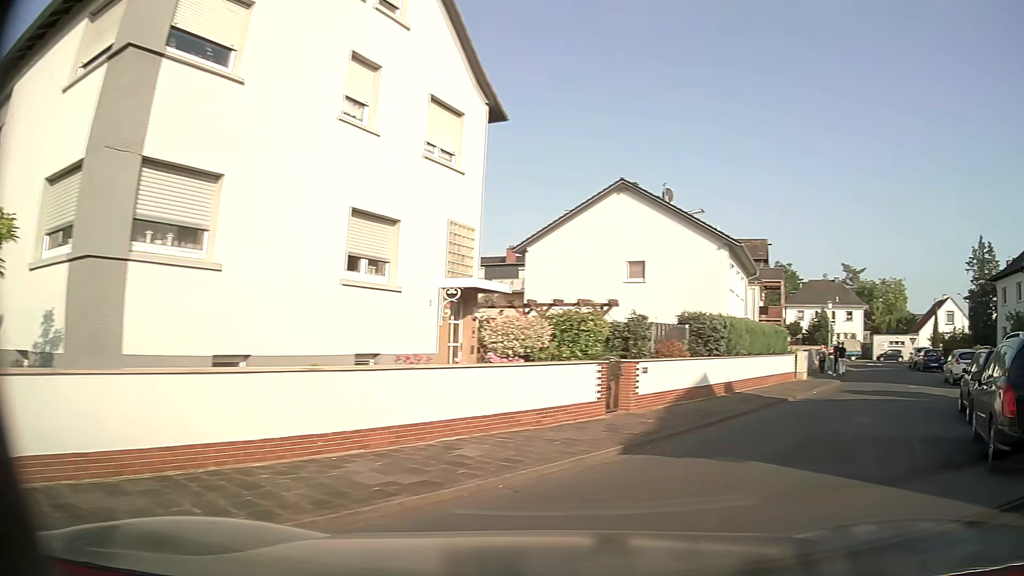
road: residential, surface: asphalt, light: Day
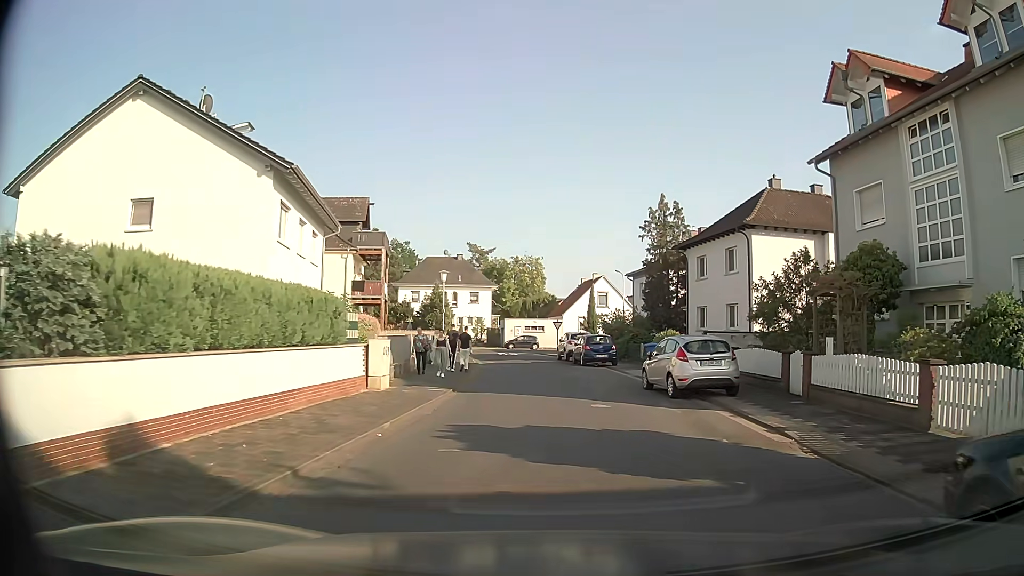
(+5.2, +12.2) m; +31°
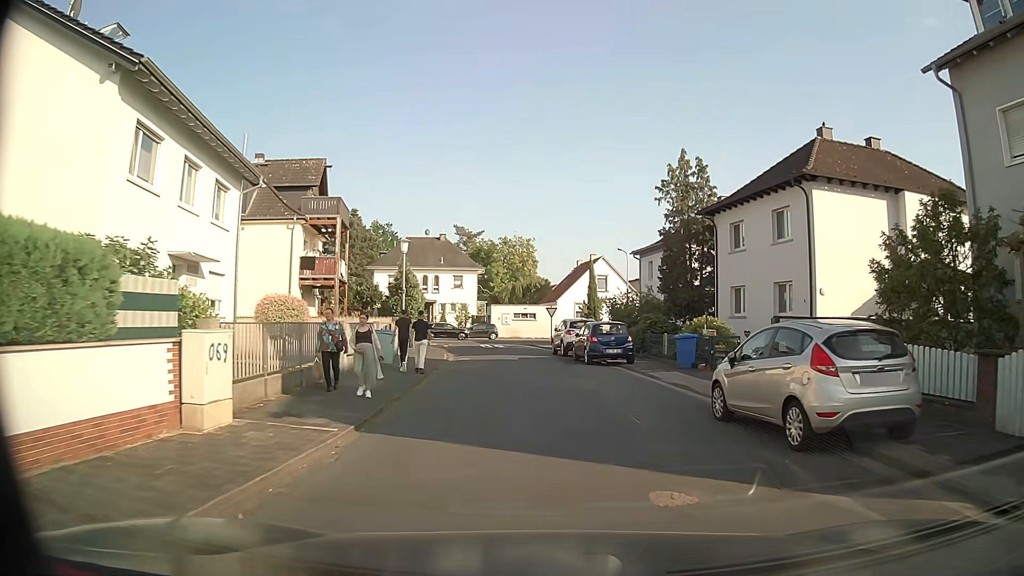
(0.0, +8.6) m; +1°
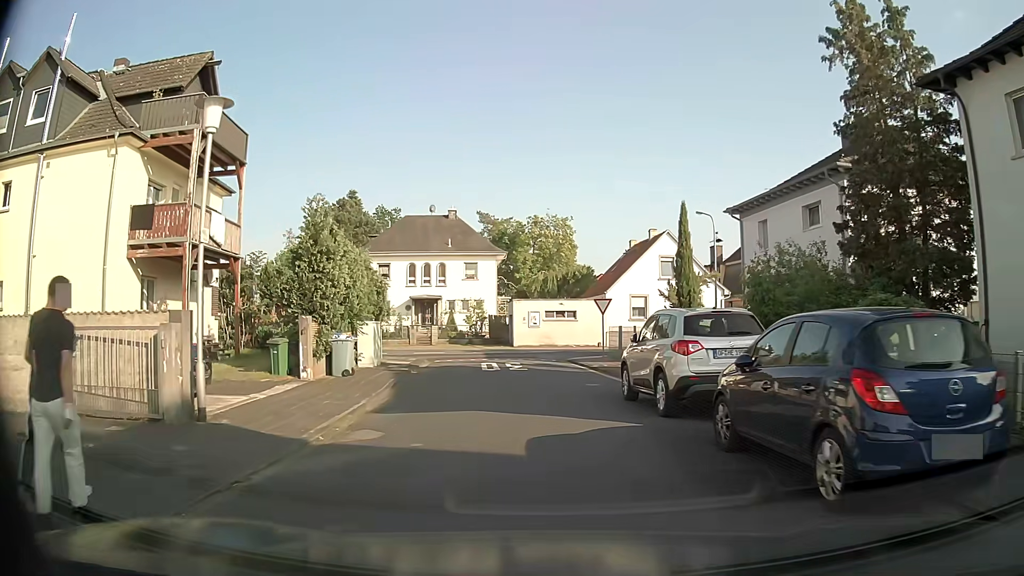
(-0.2, +18.7) m; -3°
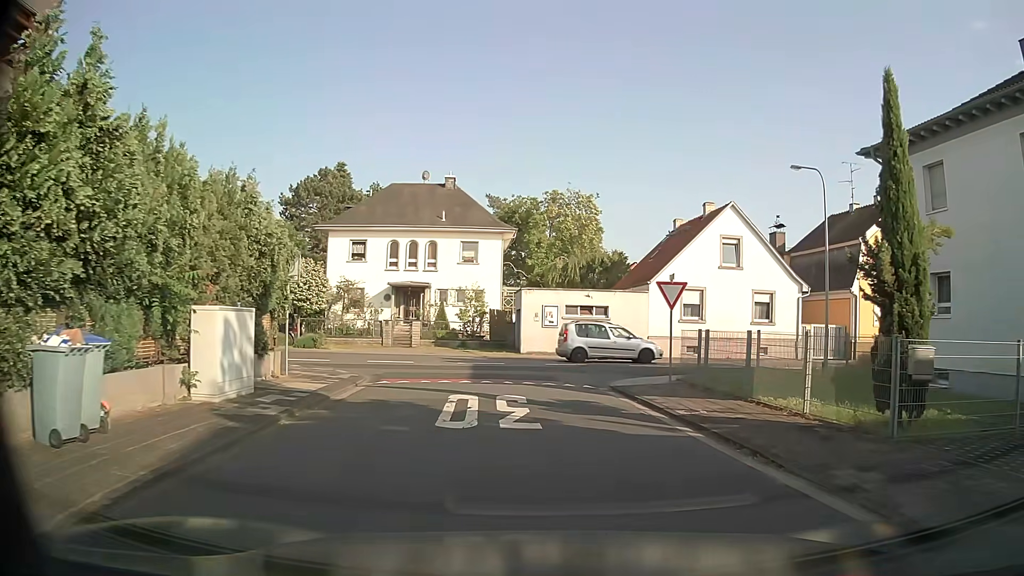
(-0.3, +12.3) m; 0°
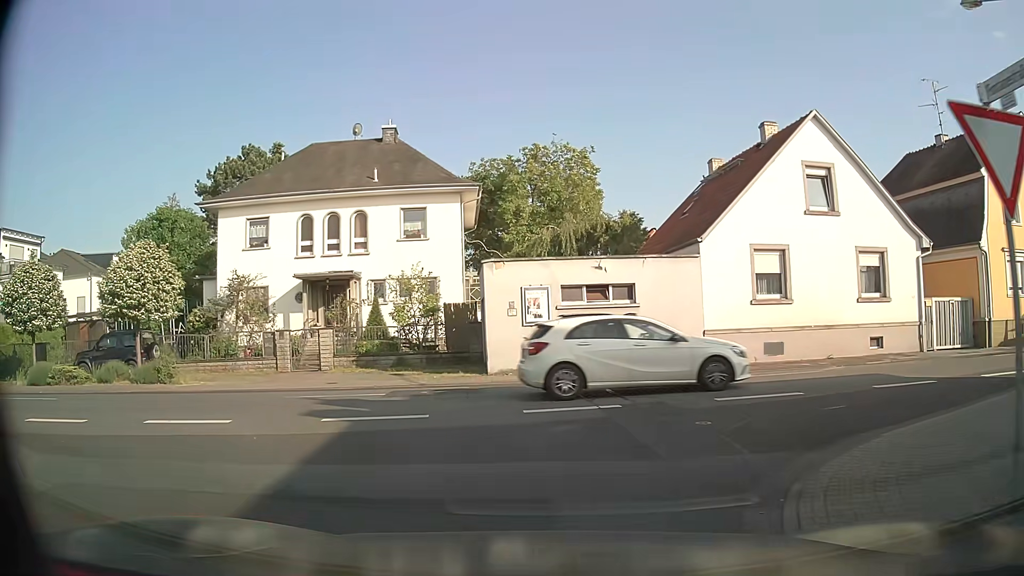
(0.0, +13.7) m; -1°
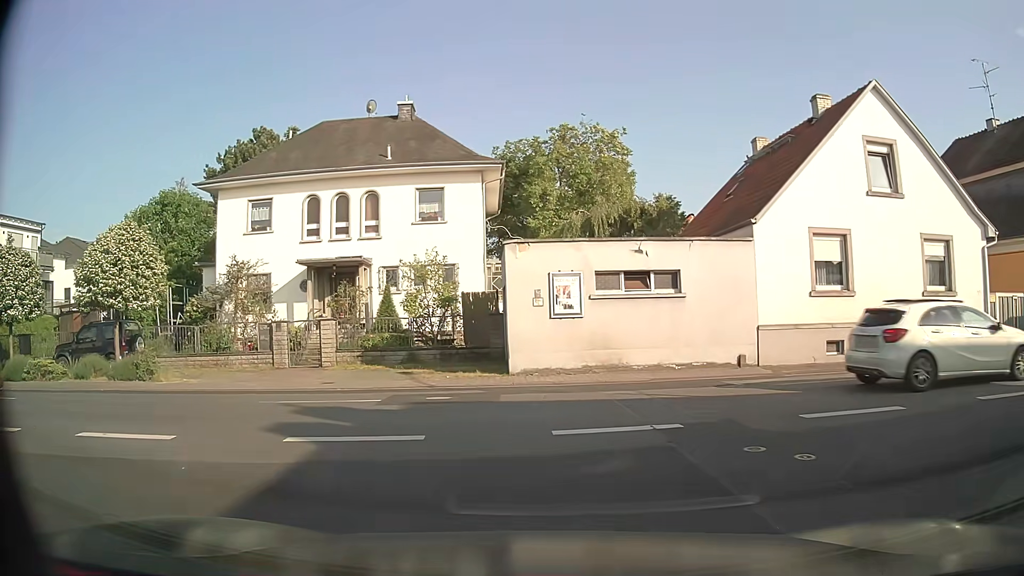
(-0.1, +2.5) m; -3°
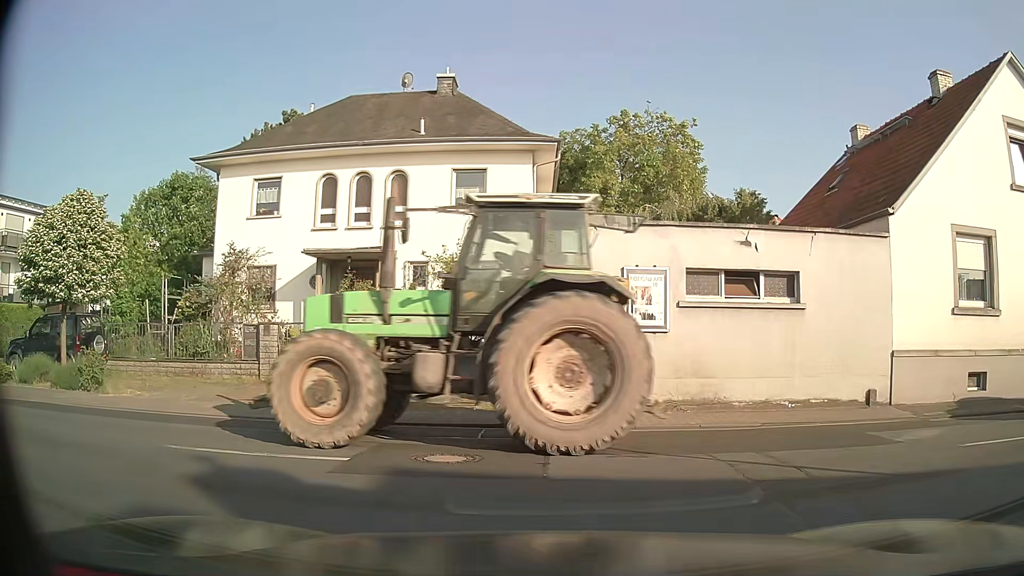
(-0.2, +4.4) m; -5°
